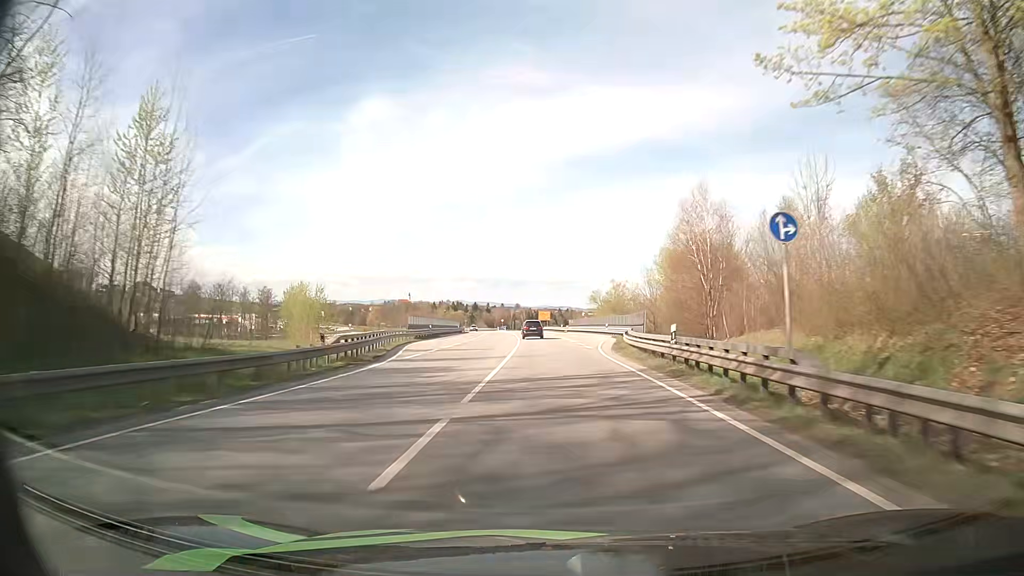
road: primary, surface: asphalt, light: Day
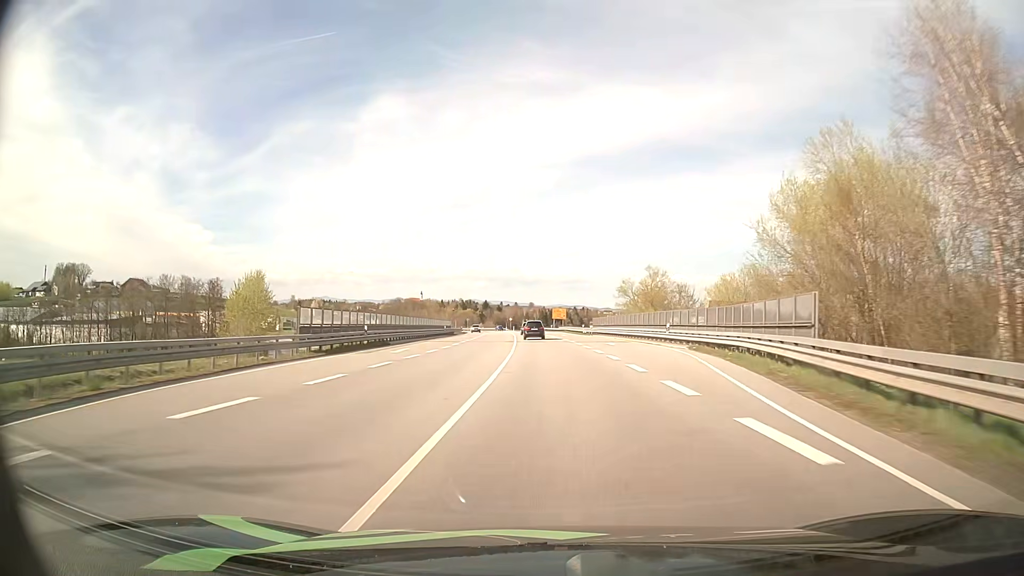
(-0.2, +29.4) m; -1°
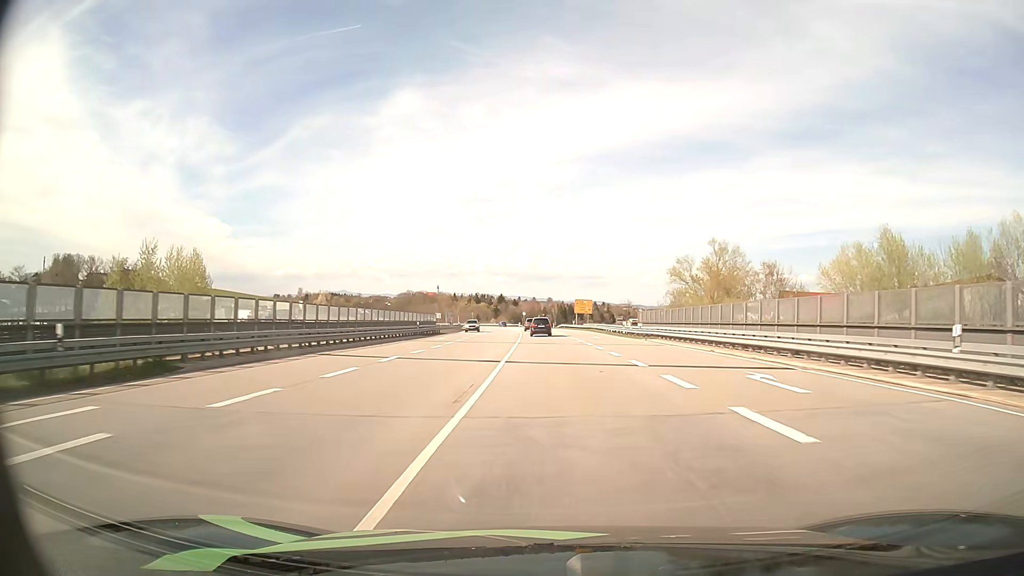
(-0.4, +28.8) m; -2°
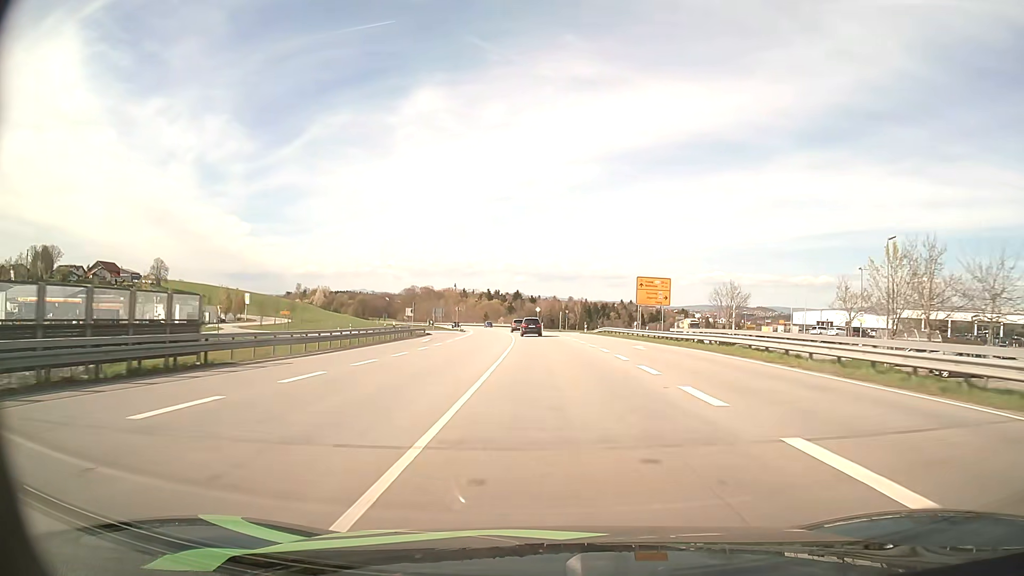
(-1.0, +56.1) m; -2°
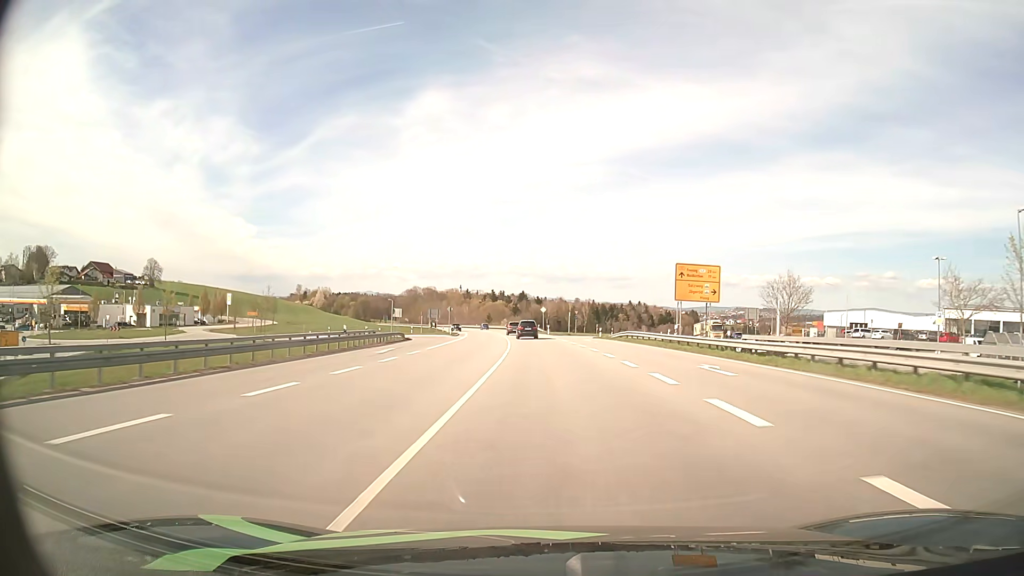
(-0.1, +14.0) m; -1°
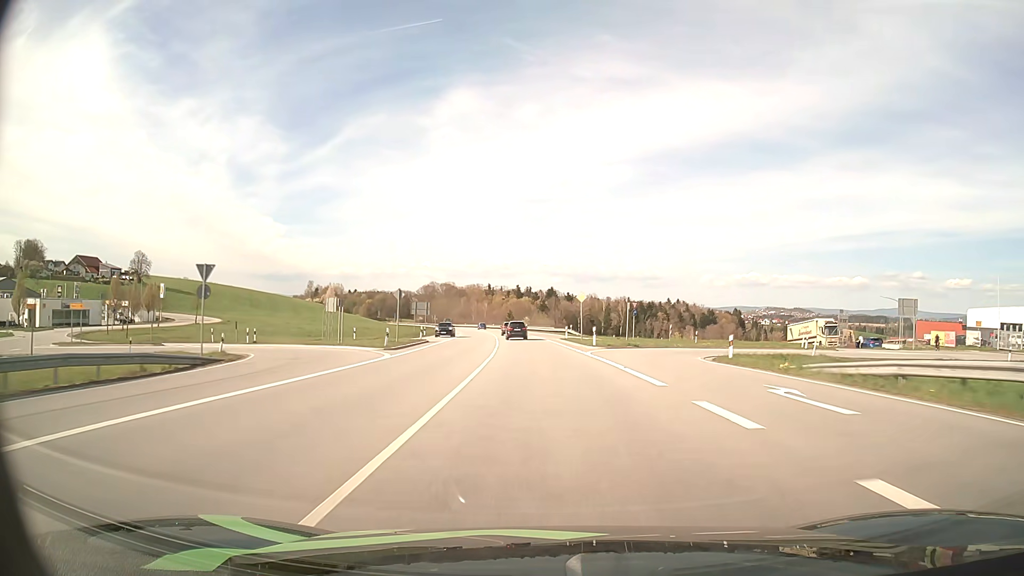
(-0.7, +42.1) m; -2°
